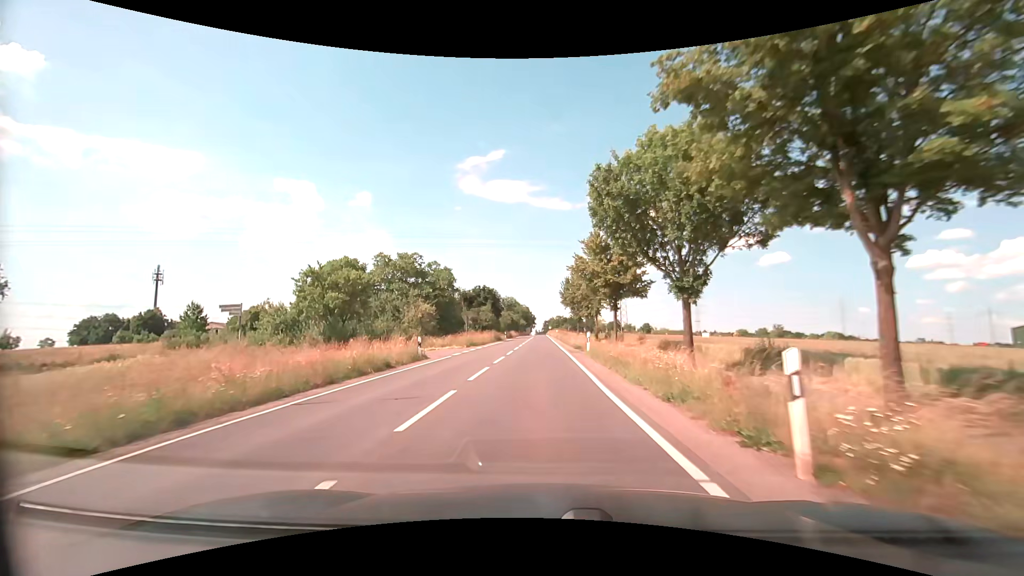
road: secondary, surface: asphalt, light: Day
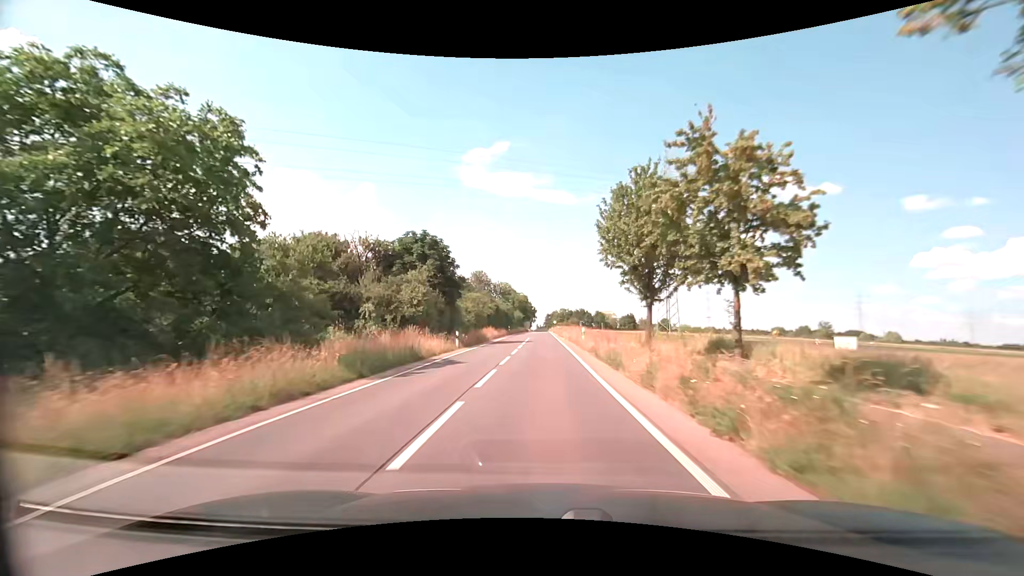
(-0.9, +44.4) m; -1°
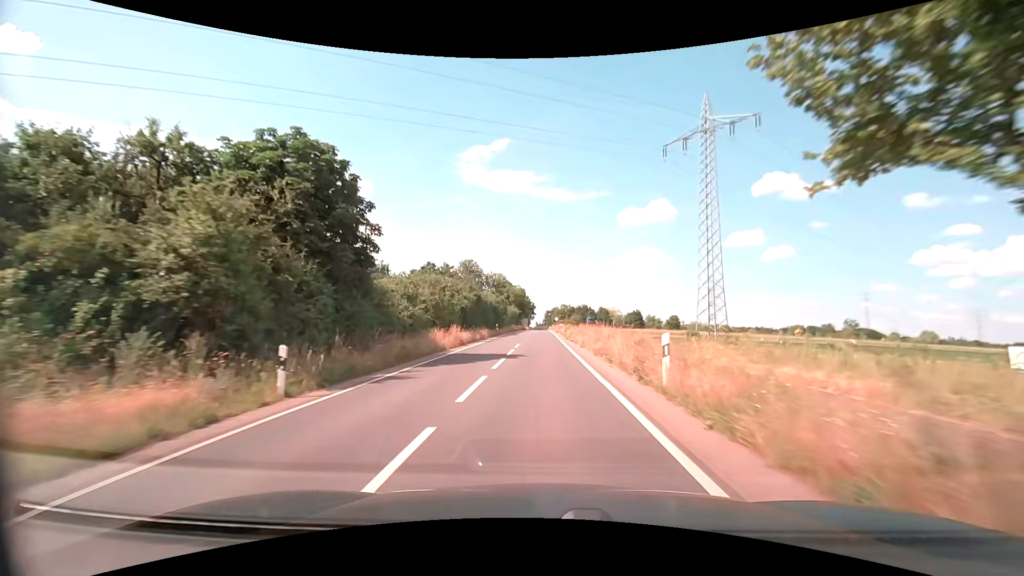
(0.0, +20.3) m; 0°
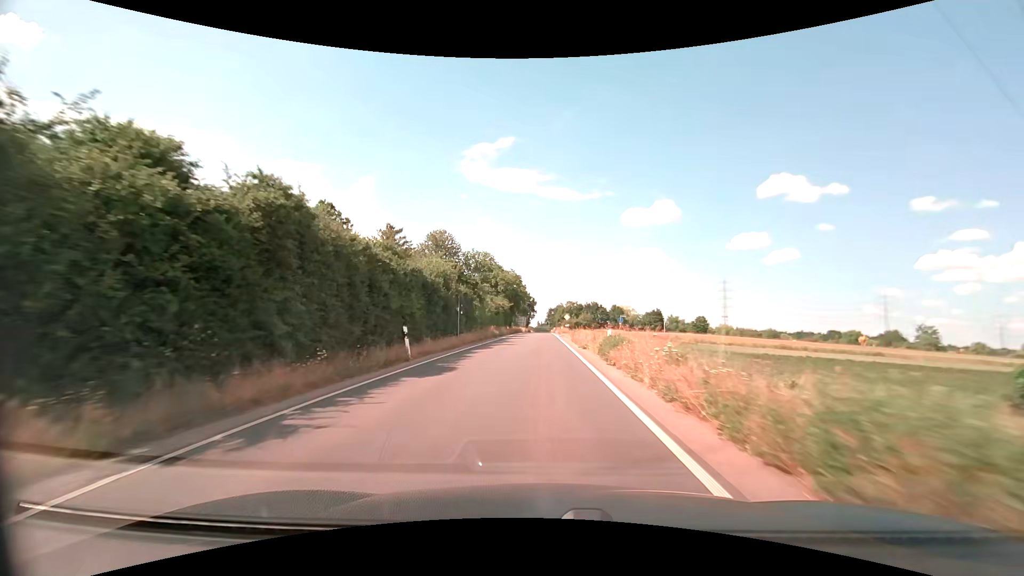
(-0.1, +39.8) m; 0°
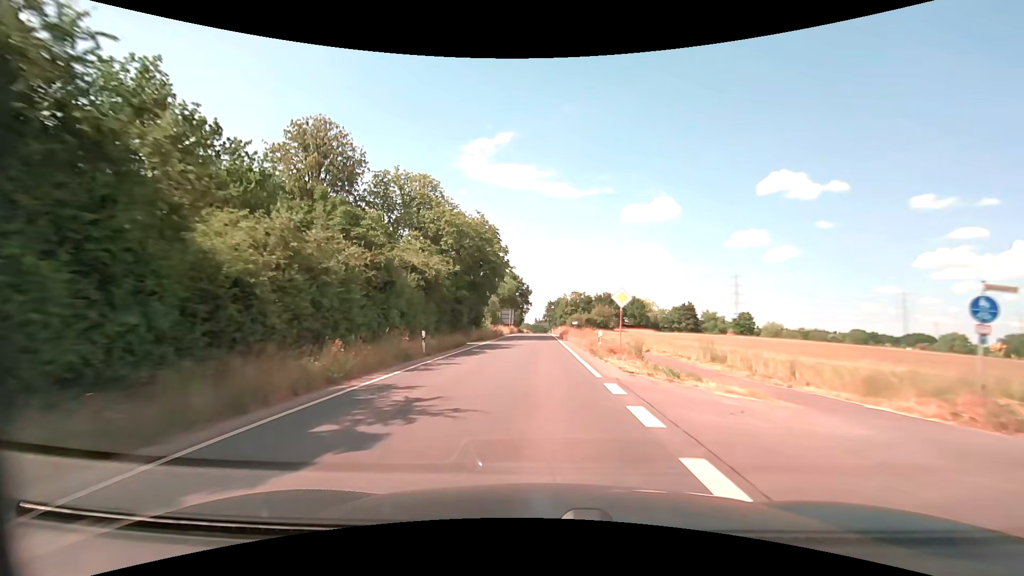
(-0.1, +49.0) m; 0°
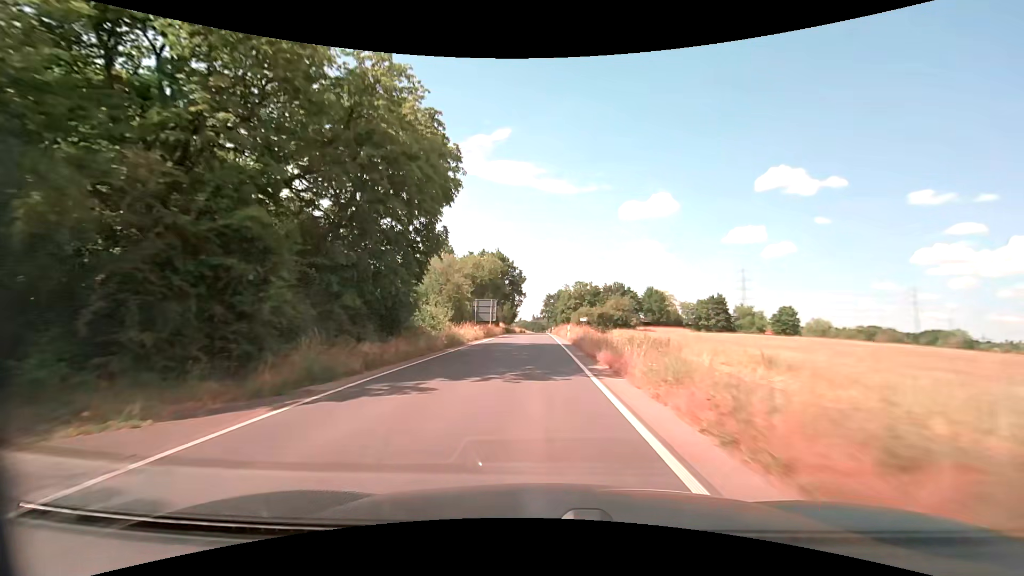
(+0.2, +30.1) m; +1°
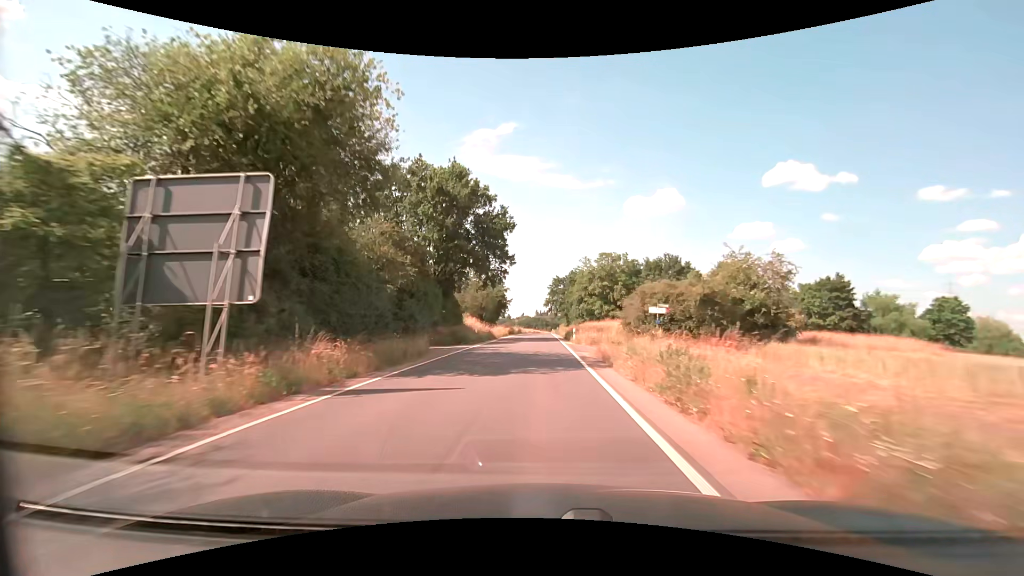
(-0.4, +52.0) m; -1°
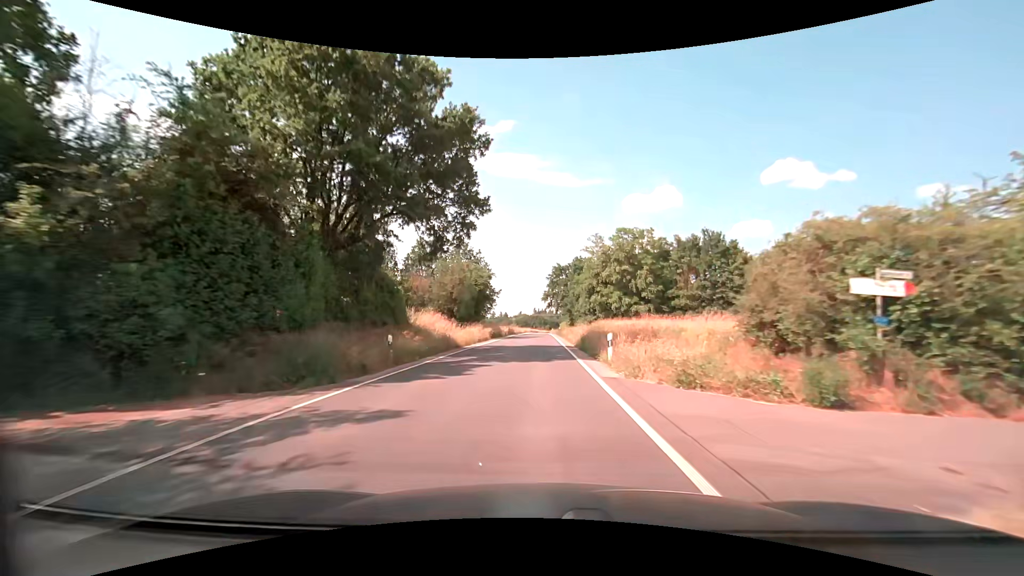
(+0.1, +21.4) m; 0°
(0, +10) (0, +20) (0, +30) (0, +40) (0, +50) (0, +60) (0, +70) (0, +80) (0, +90) (0, +100) m
